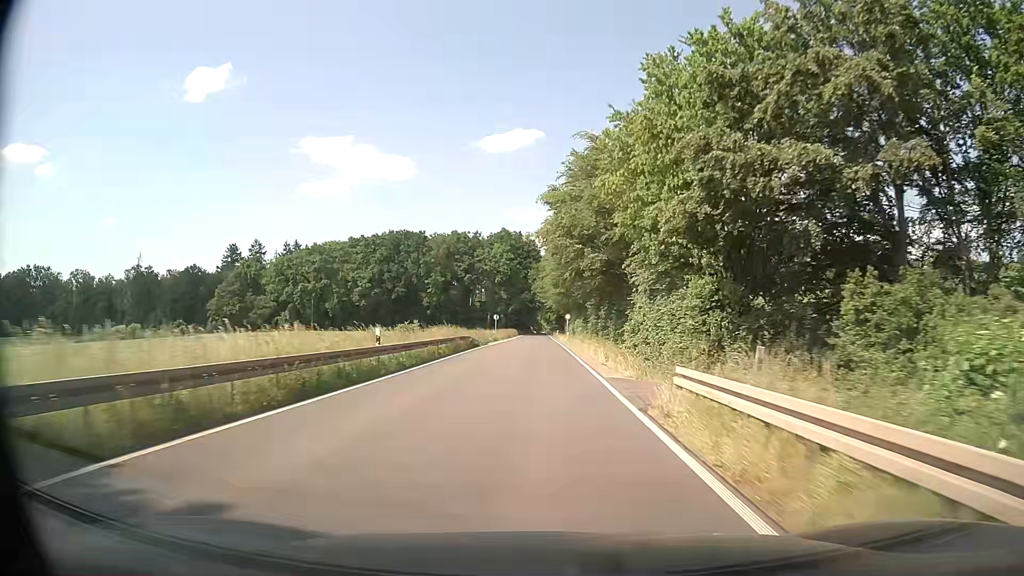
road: secondary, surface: asphalt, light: Day
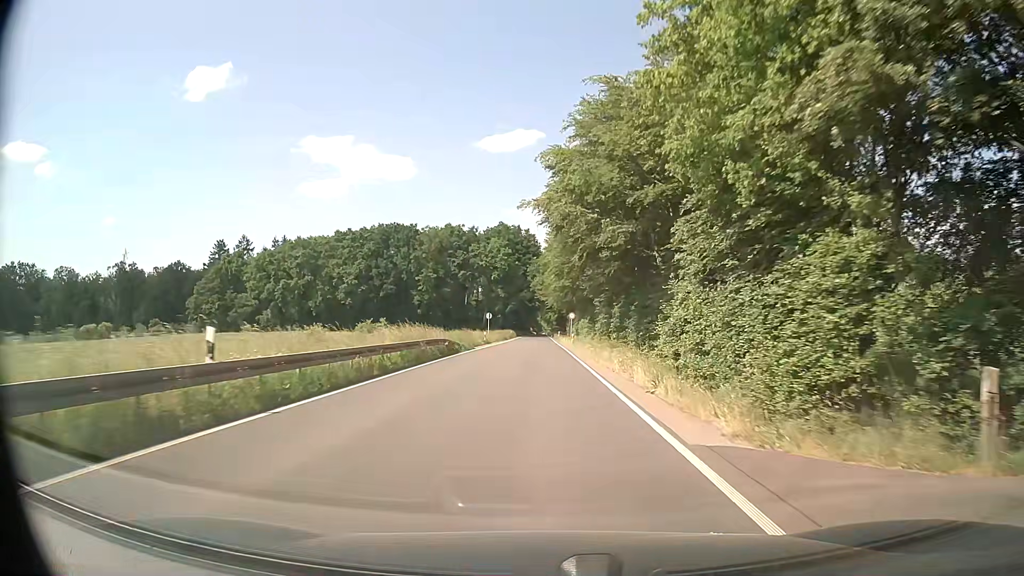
(0.0, +11.0) m; 0°
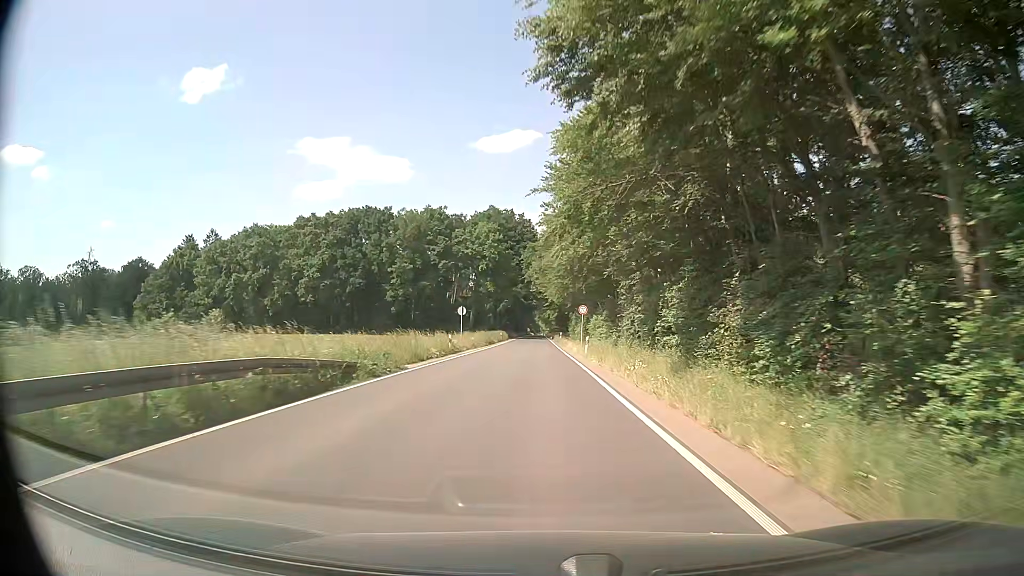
(+0.1, +21.9) m; 0°
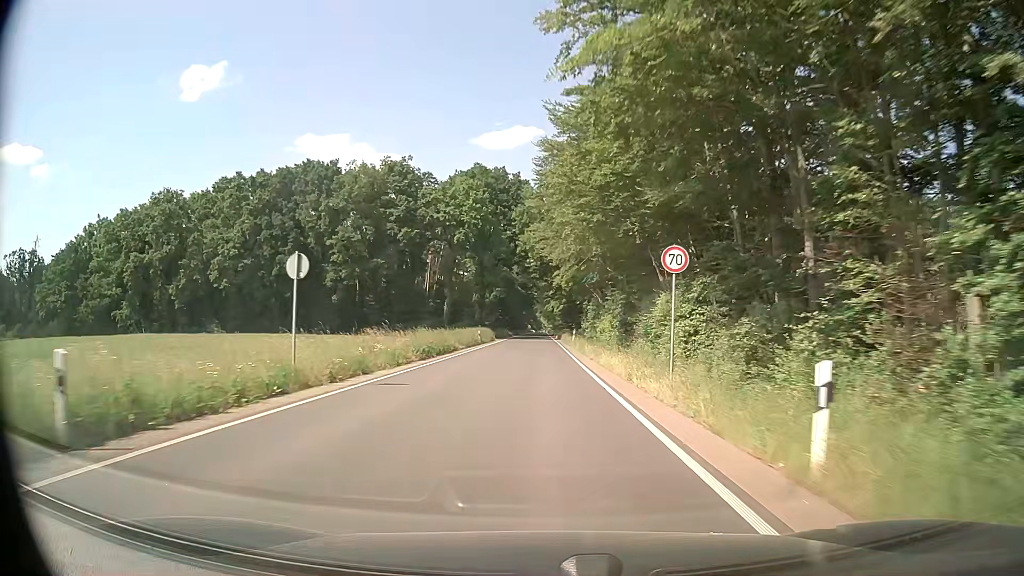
(-0.1, +32.8) m; 0°
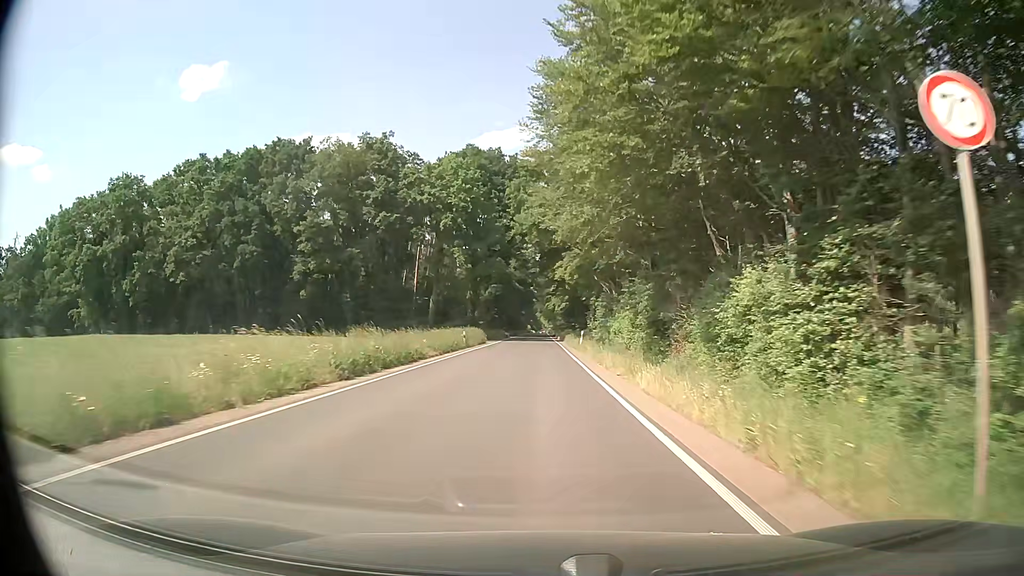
(0.0, +10.9) m; +1°
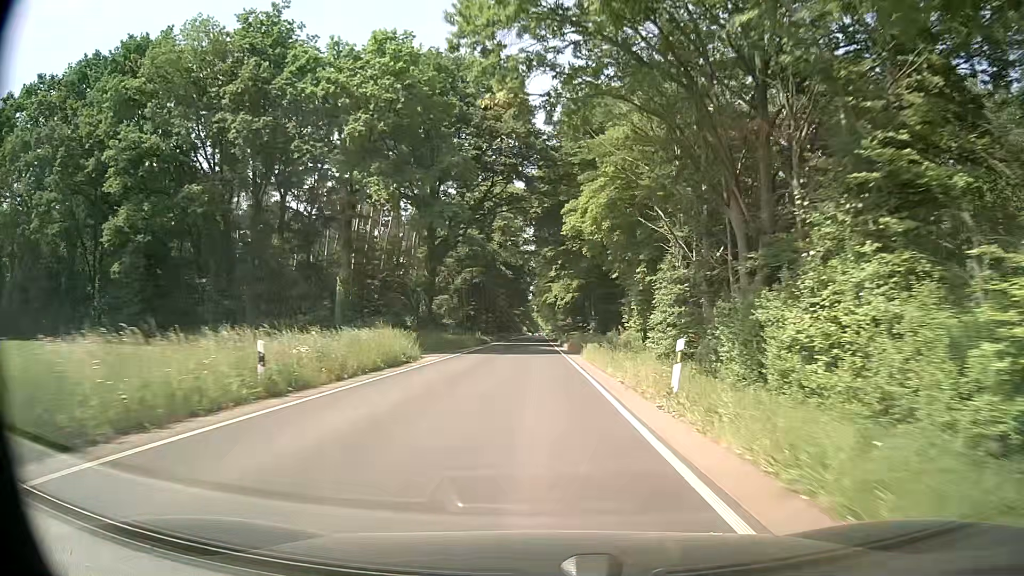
(-0.3, +32.8) m; 0°
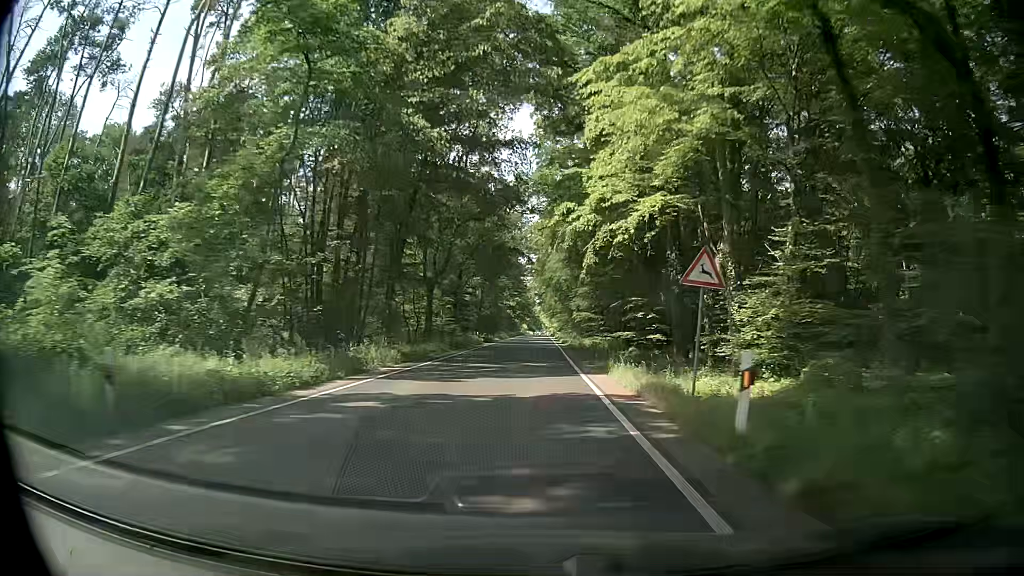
(-0.1, +54.7) m; 0°
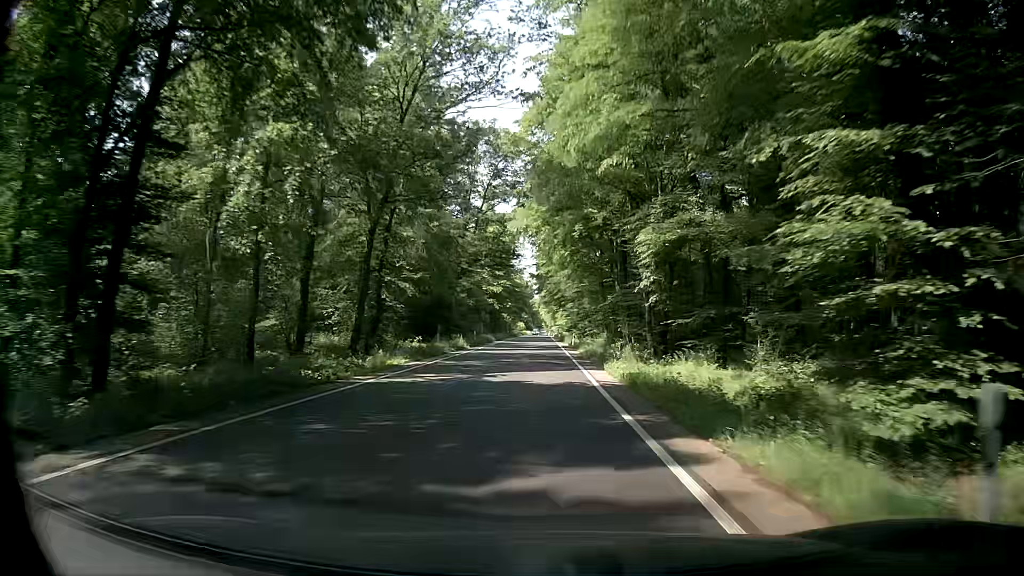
(+0.1, +54.8) m; 0°
(0, +10) (0, +20) (0, +30) (0, +40) (0, +50) (0, +60) (-1, +70) (-1, +80) (-1, +90) (-1, +100) m
